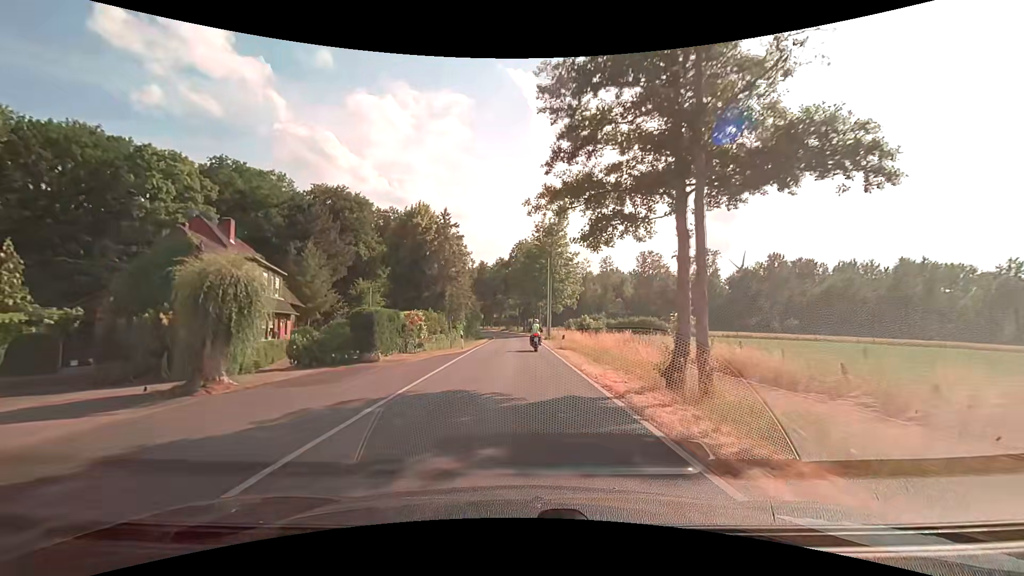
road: unclassified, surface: asphalt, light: Day
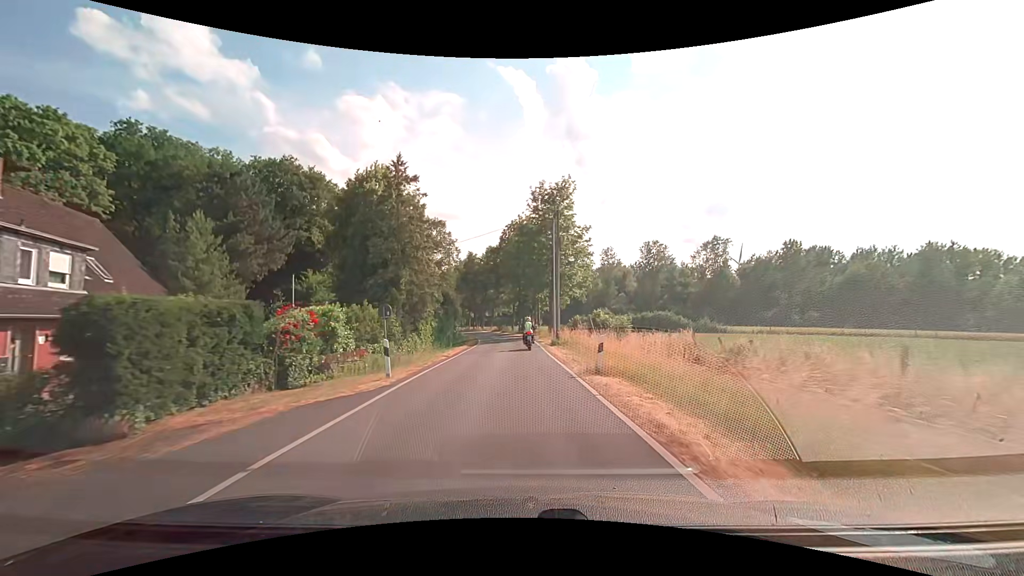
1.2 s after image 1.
(0.0, +15.2) m; 0°
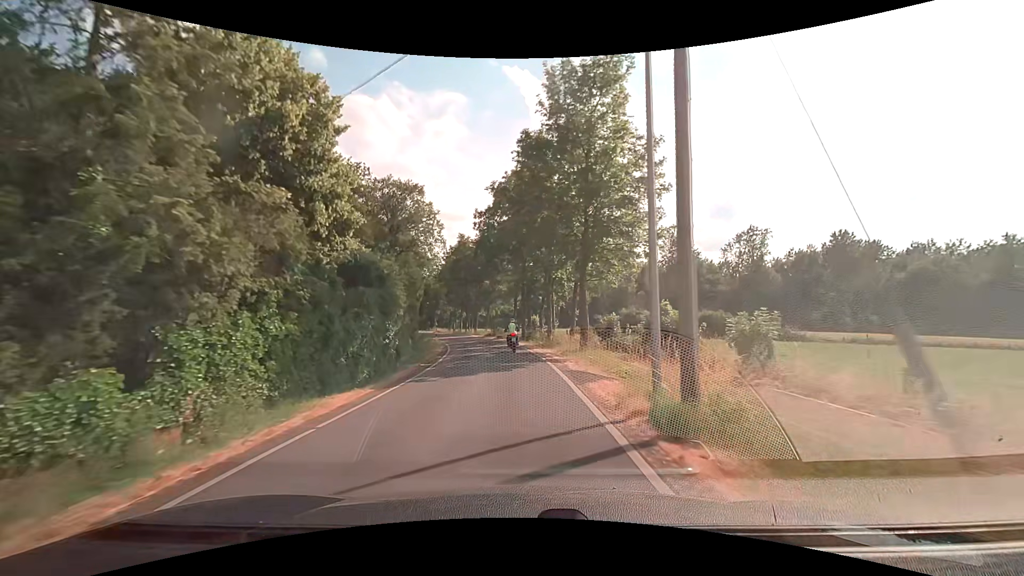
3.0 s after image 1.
(-0.1, +22.6) m; -1°
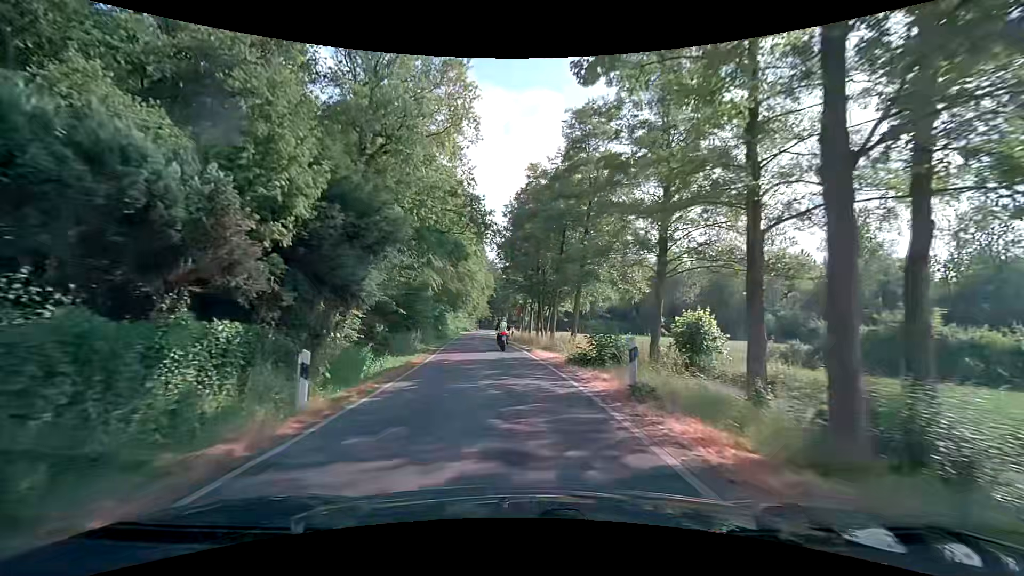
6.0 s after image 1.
(-2.3, +37.0) m; -10°
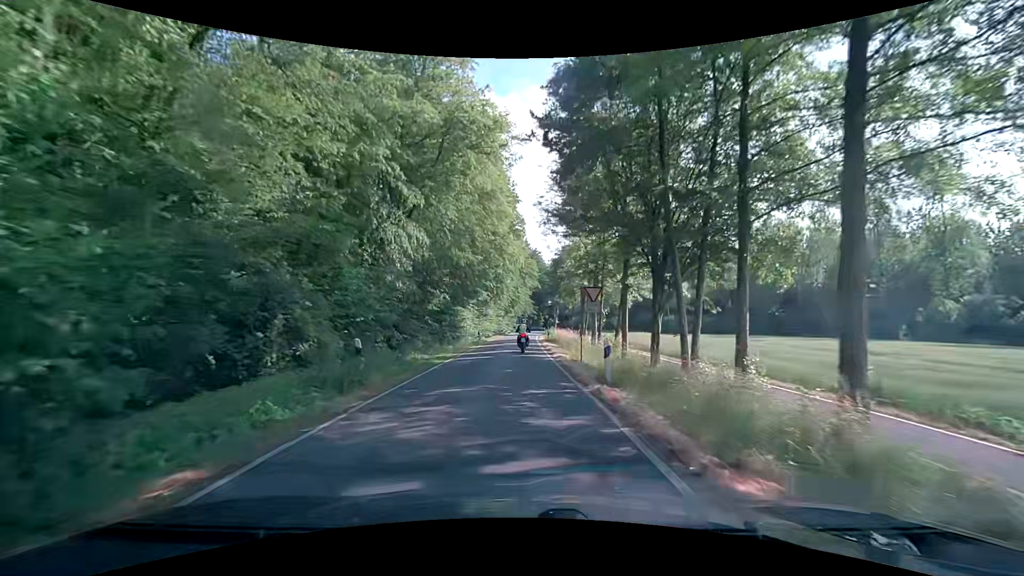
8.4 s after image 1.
(-1.5, +29.9) m; -5°
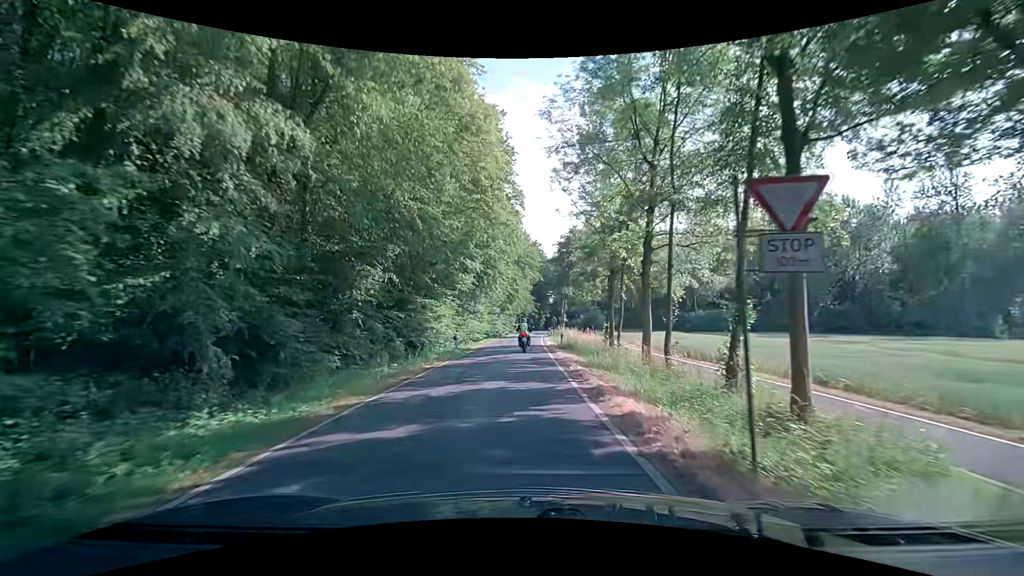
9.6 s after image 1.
(+0.1, +15.0) m; 0°
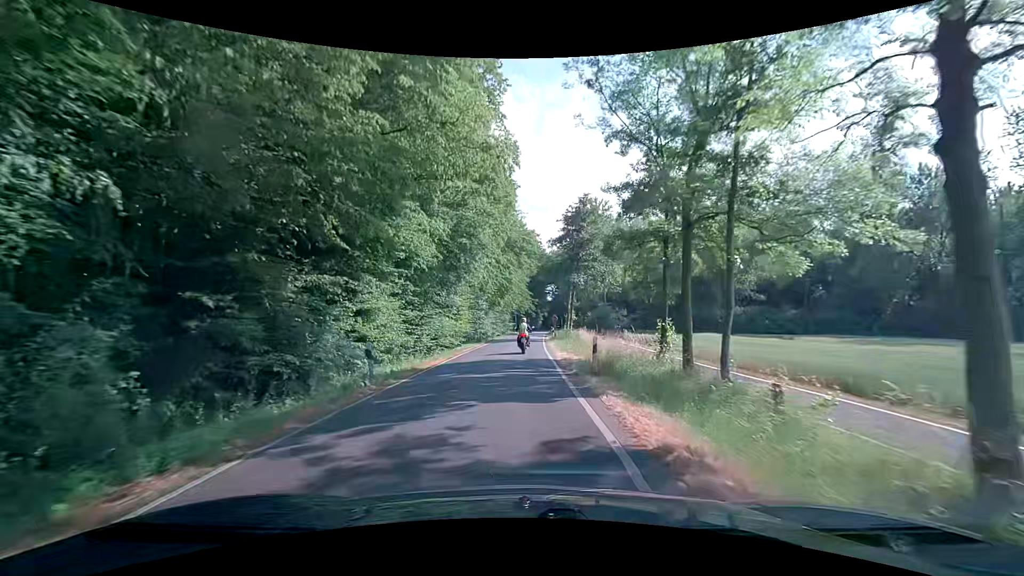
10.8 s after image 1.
(+0.1, +14.9) m; 0°
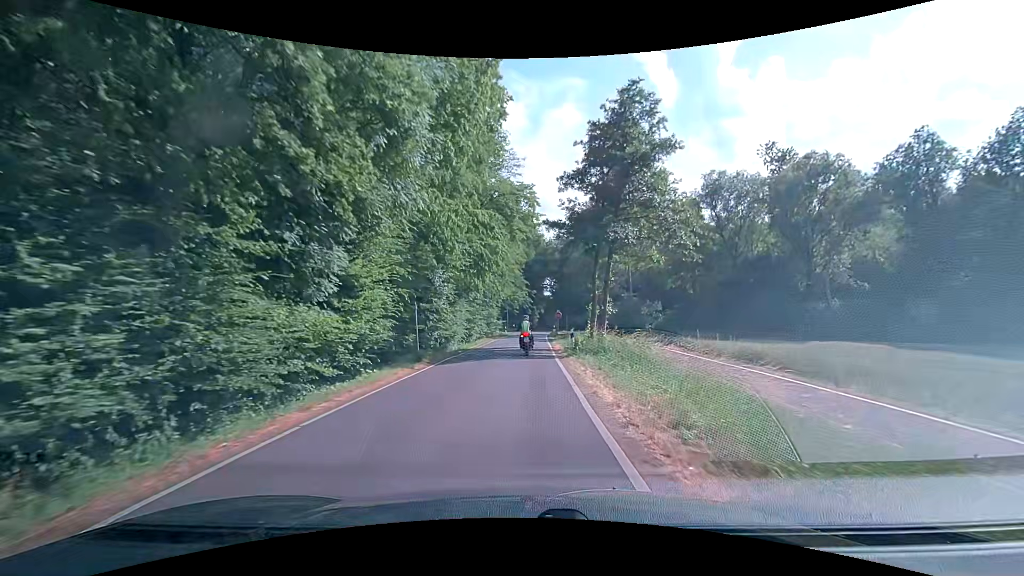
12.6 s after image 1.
(+0.1, +21.5) m; 0°
